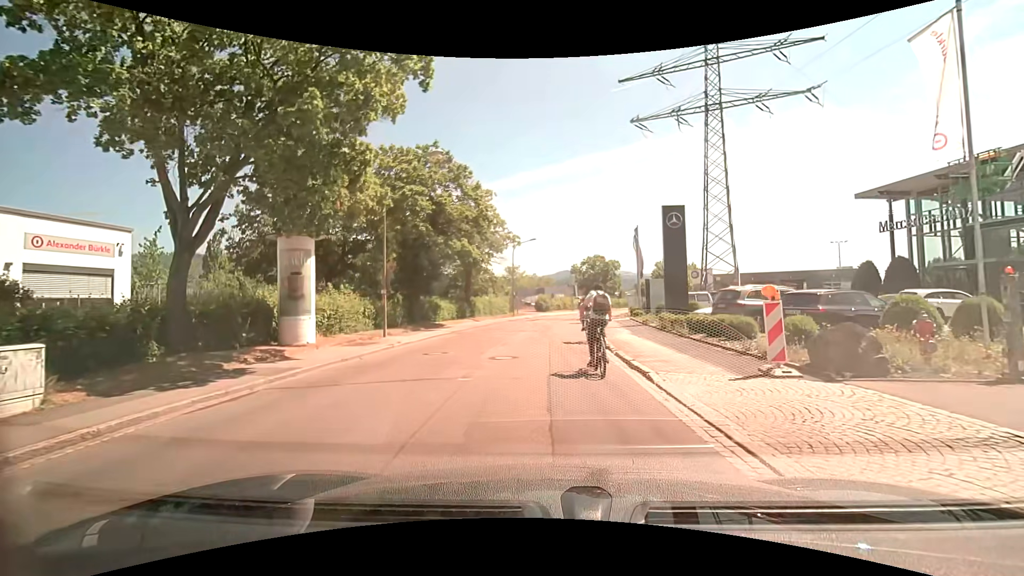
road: unclassified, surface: asphalt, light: Day
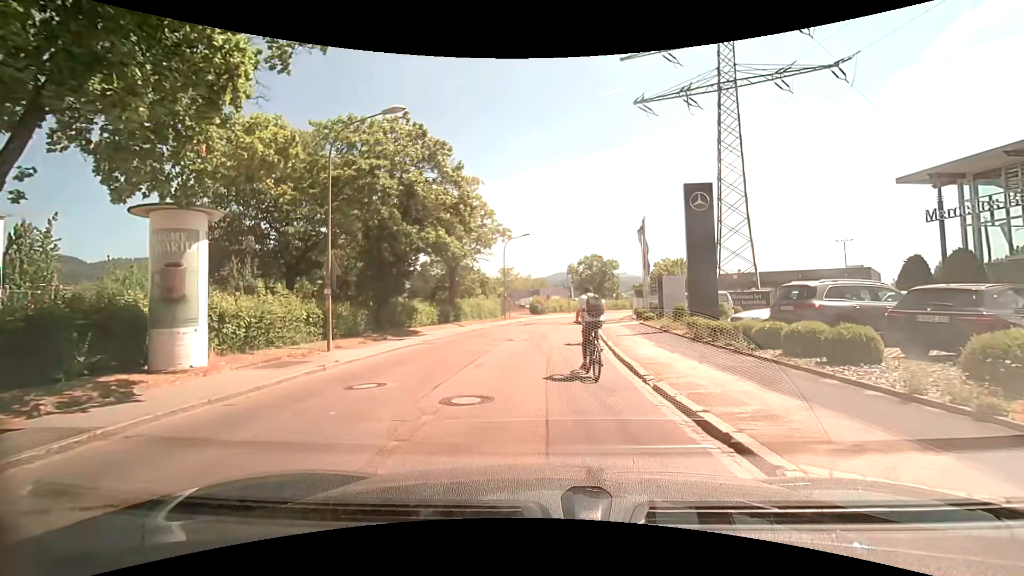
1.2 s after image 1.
(0.0, +5.3) m; +2°
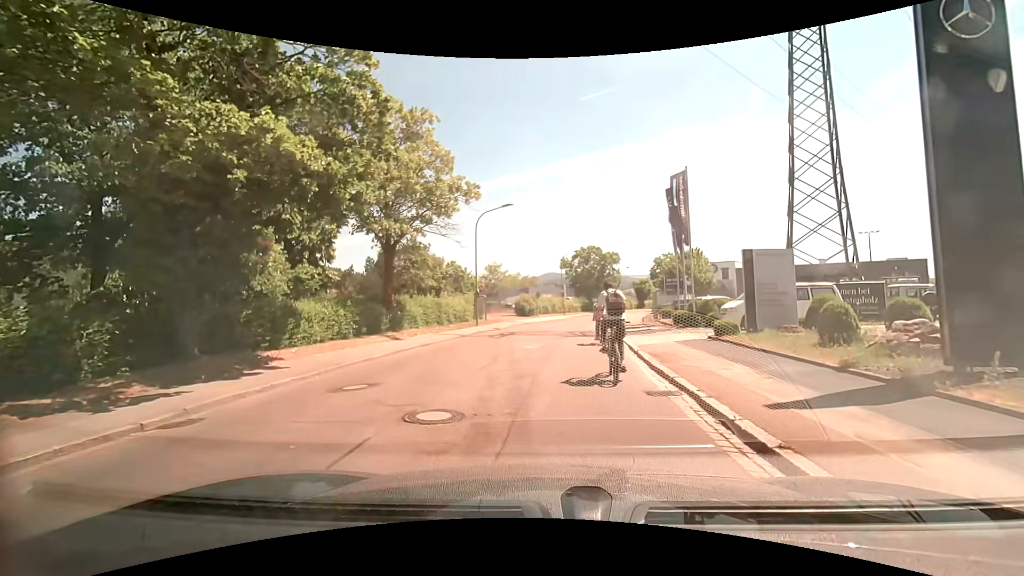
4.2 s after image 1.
(-0.1, +14.0) m; +1°
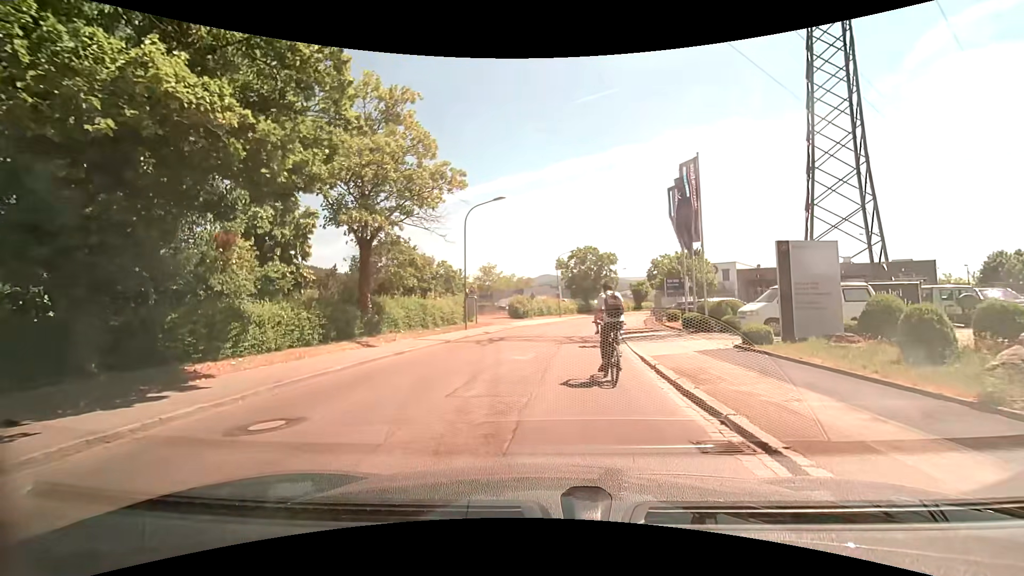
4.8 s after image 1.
(0.0, +2.7) m; -1°
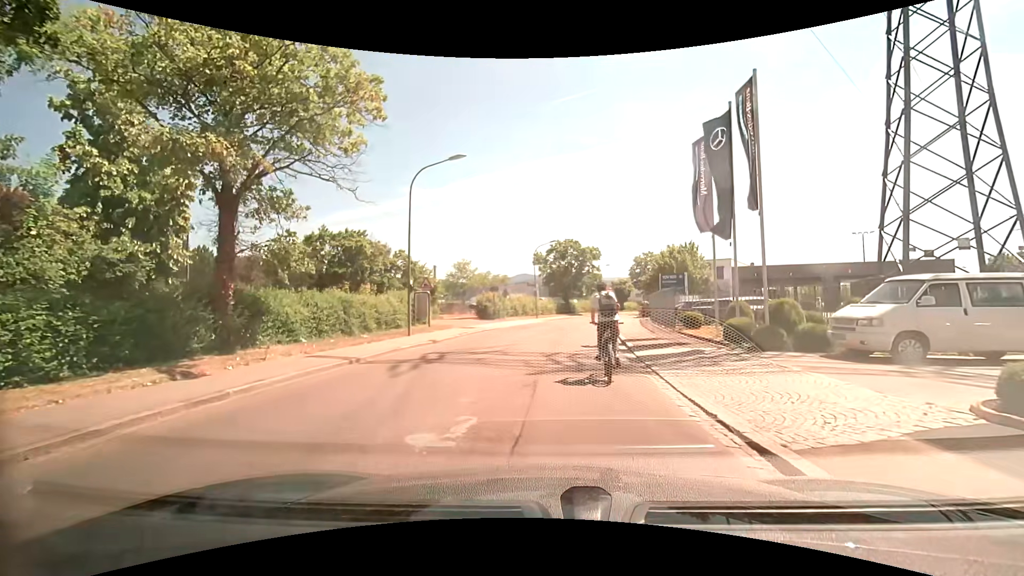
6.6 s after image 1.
(+0.3, +8.4) m; +4°
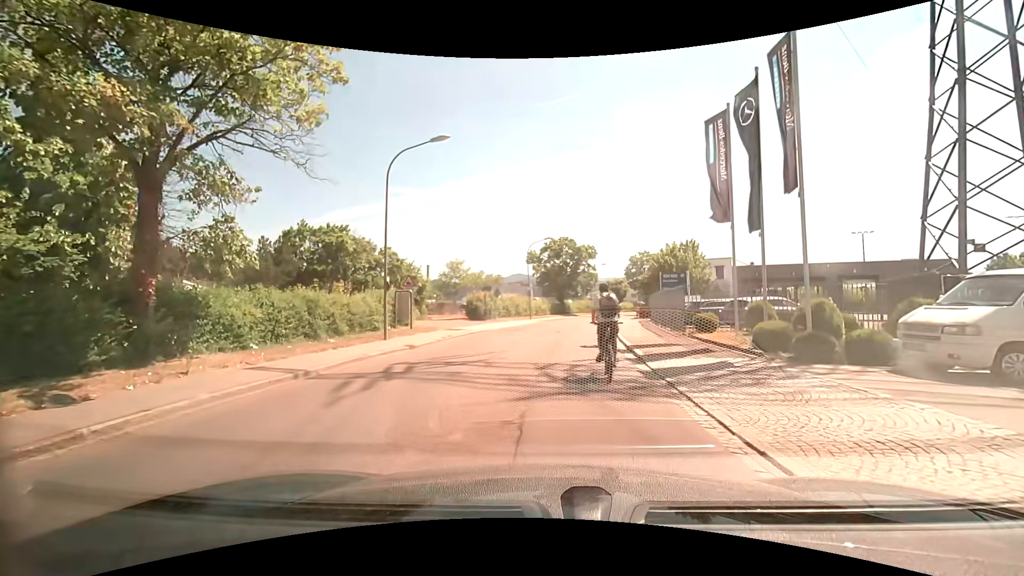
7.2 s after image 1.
(0.0, +2.6) m; 0°
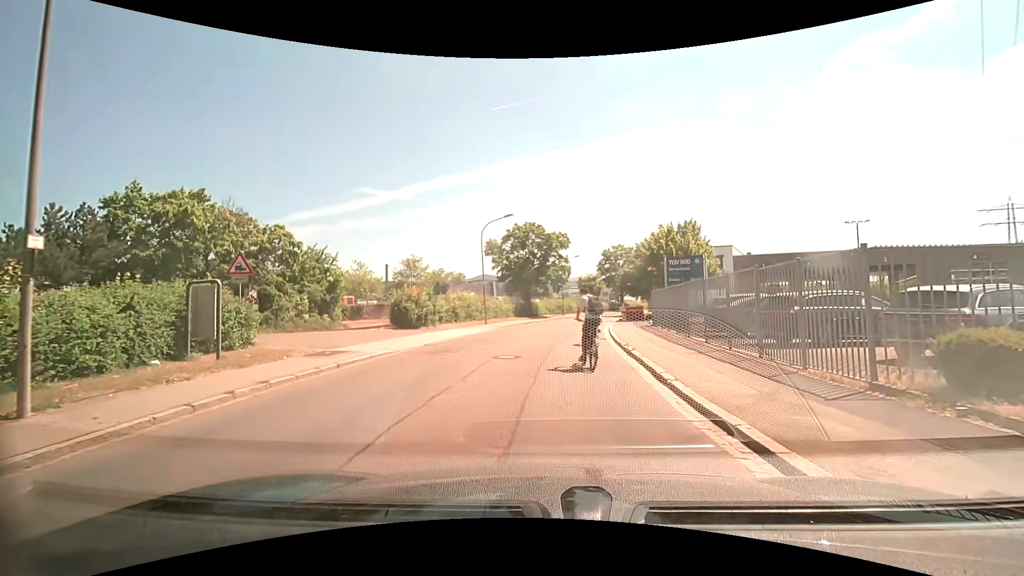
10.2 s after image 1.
(+0.4, +13.3) m; +4°
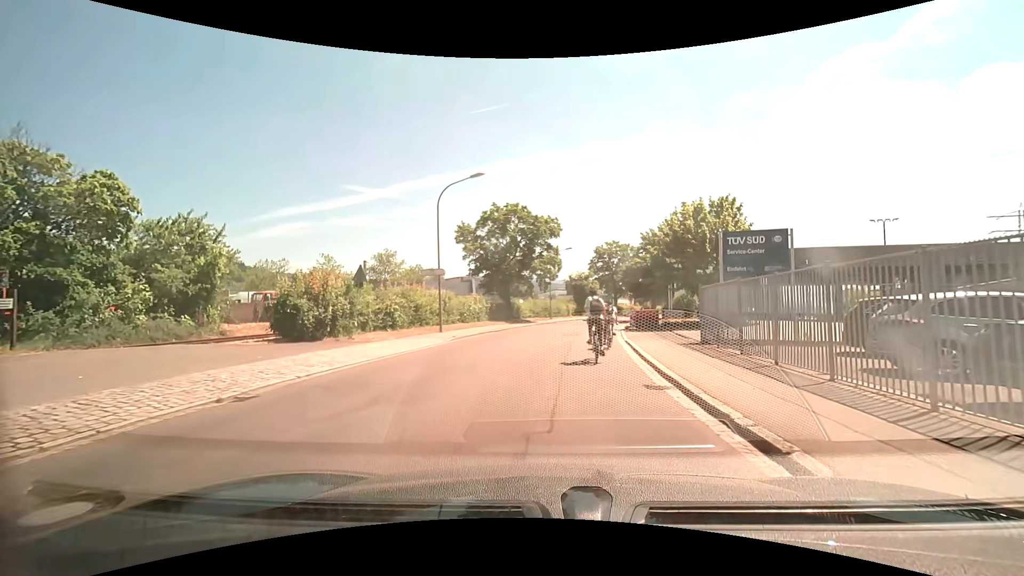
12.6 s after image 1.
(+0.2, +12.0) m; +2°
